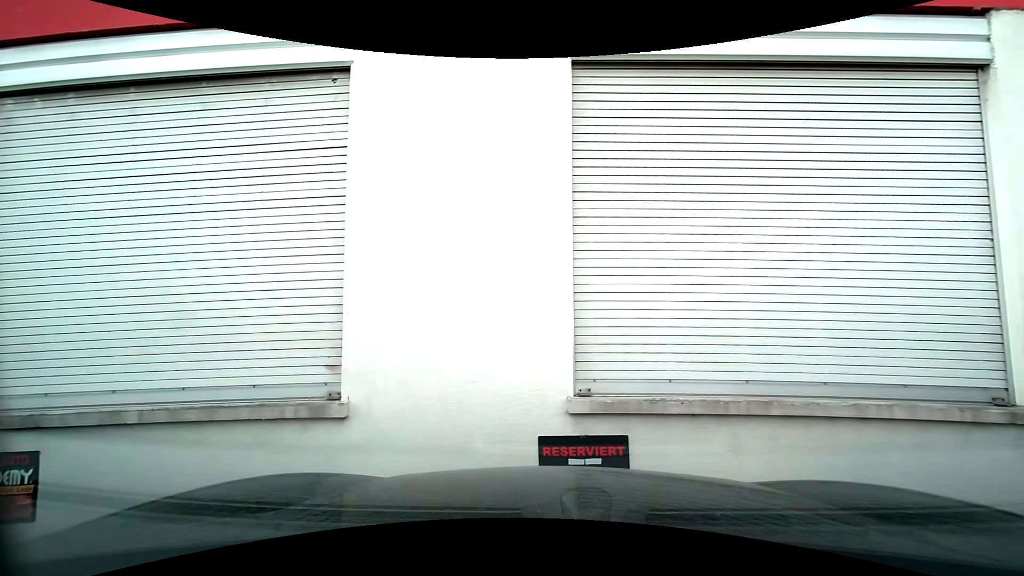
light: Day
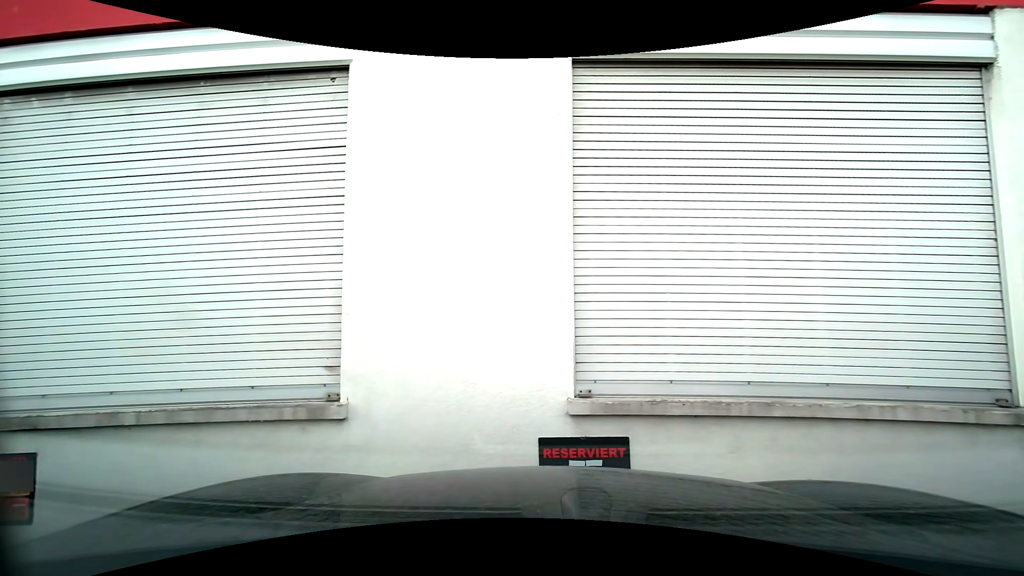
(0.0, +0.1) m; 0°
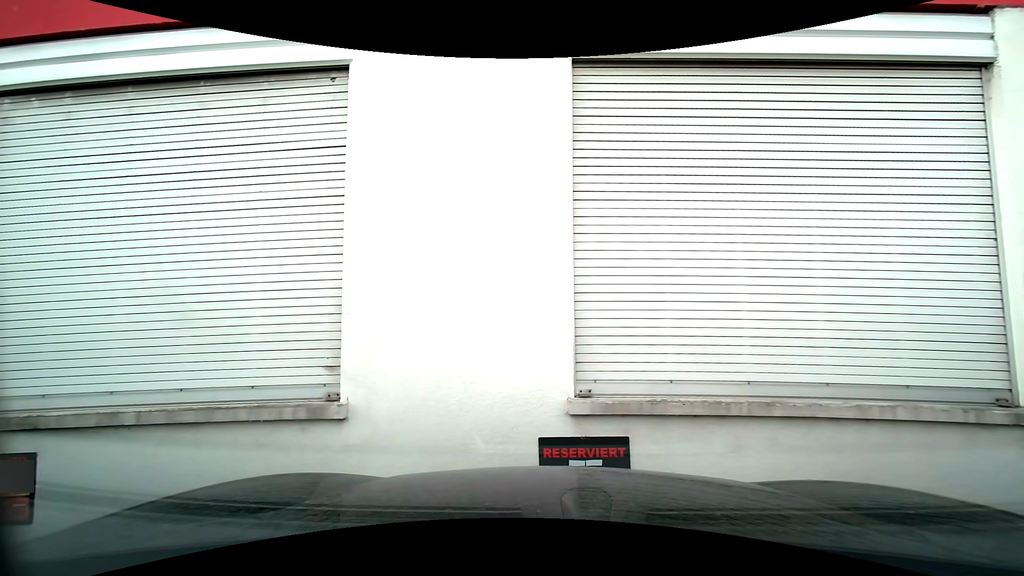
(0.0, 0.0) m; 0°
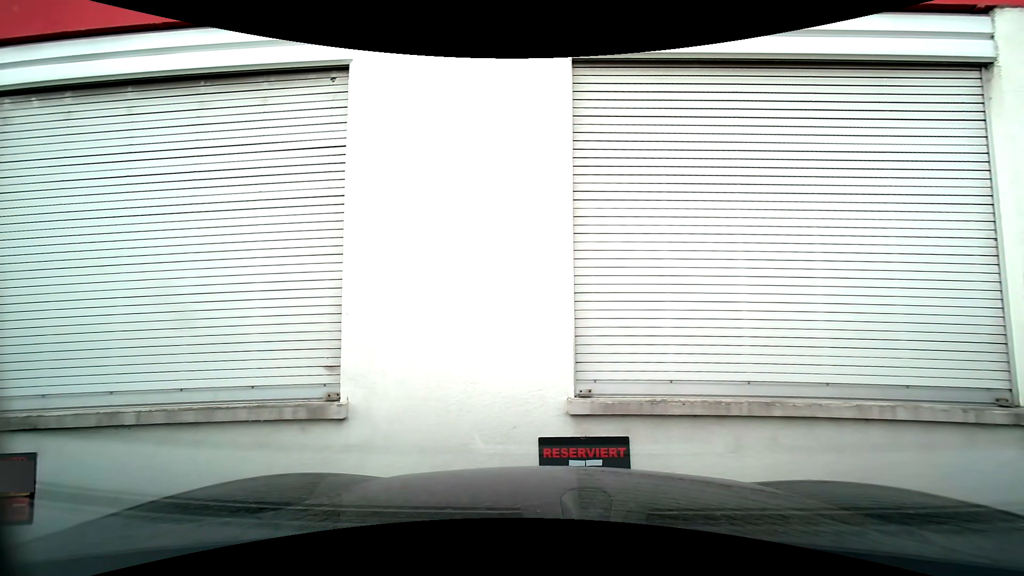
(0.0, 0.0) m; 0°
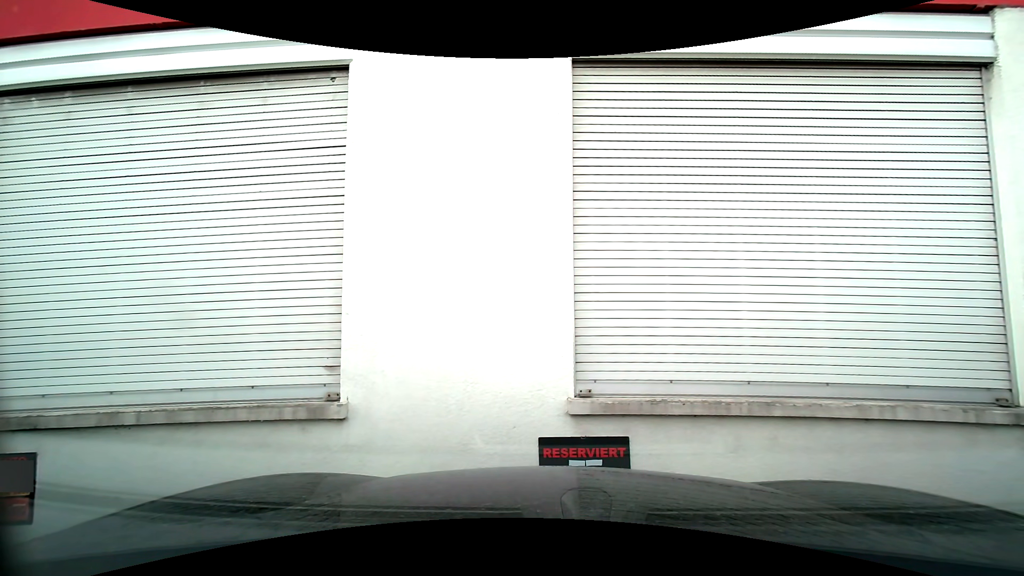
(0.0, 0.0) m; 0°
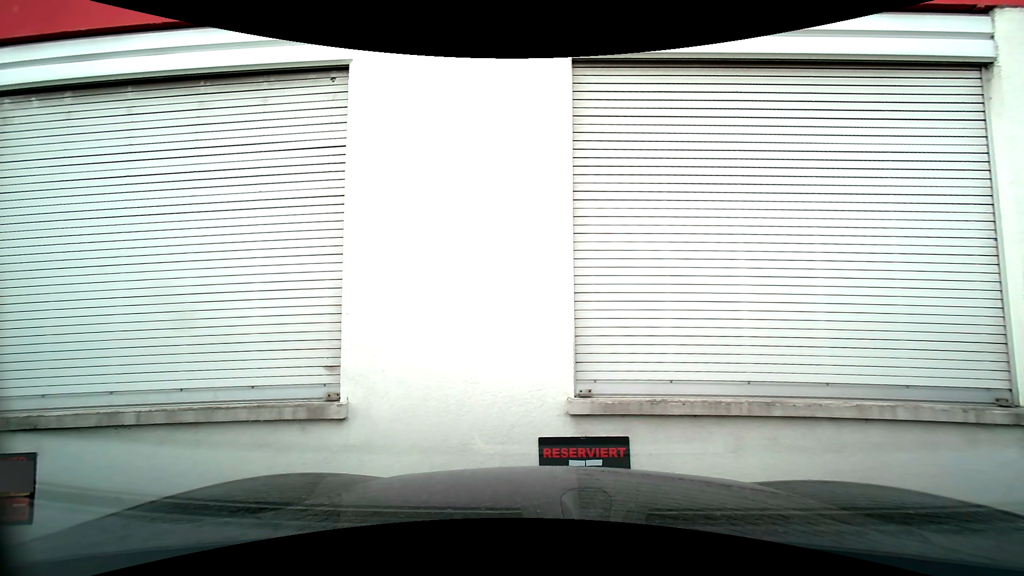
(0.0, 0.0) m; 0°
